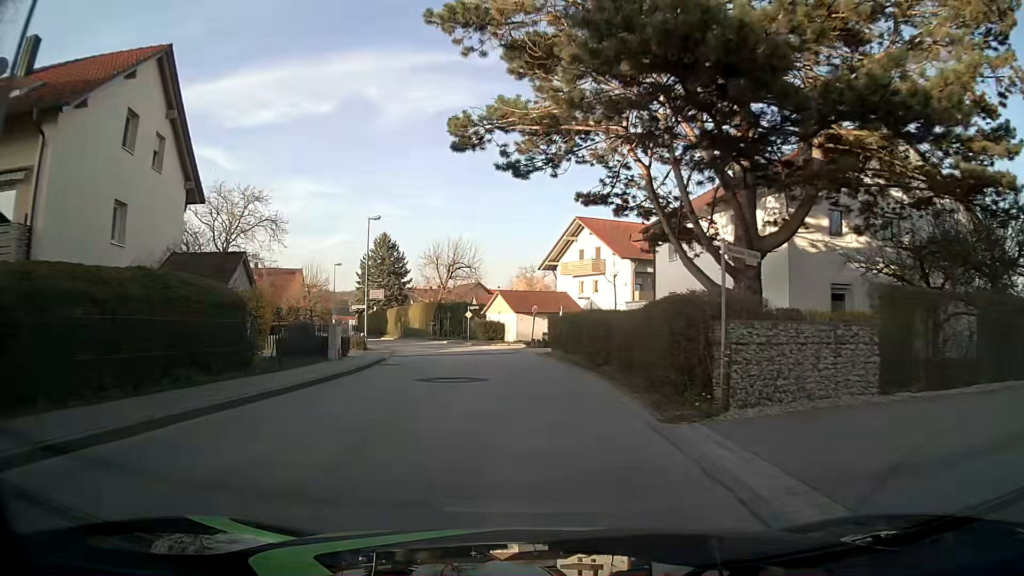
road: unclassified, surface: asphalt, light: Day
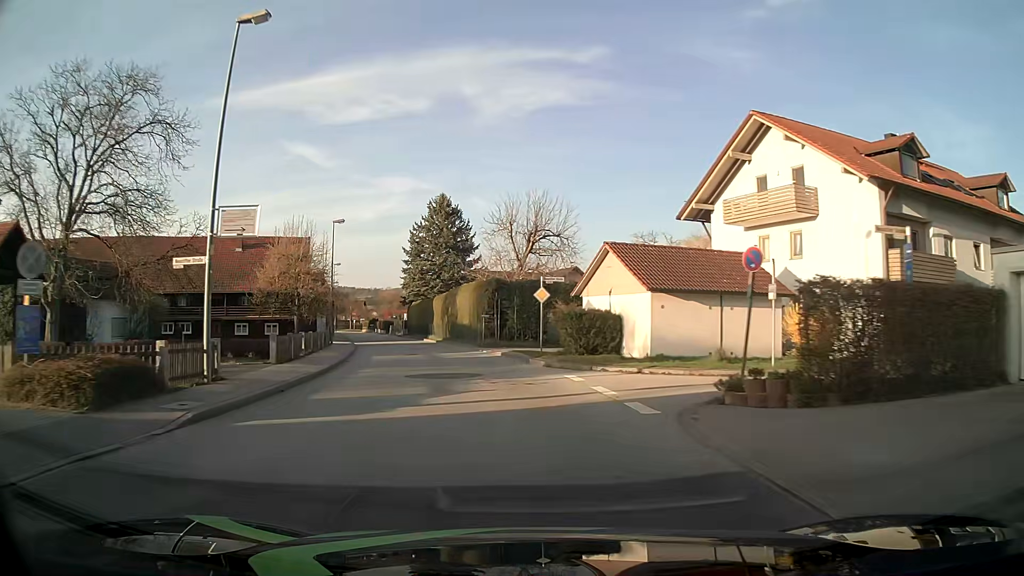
(-1.6, +29.2) m; -8°
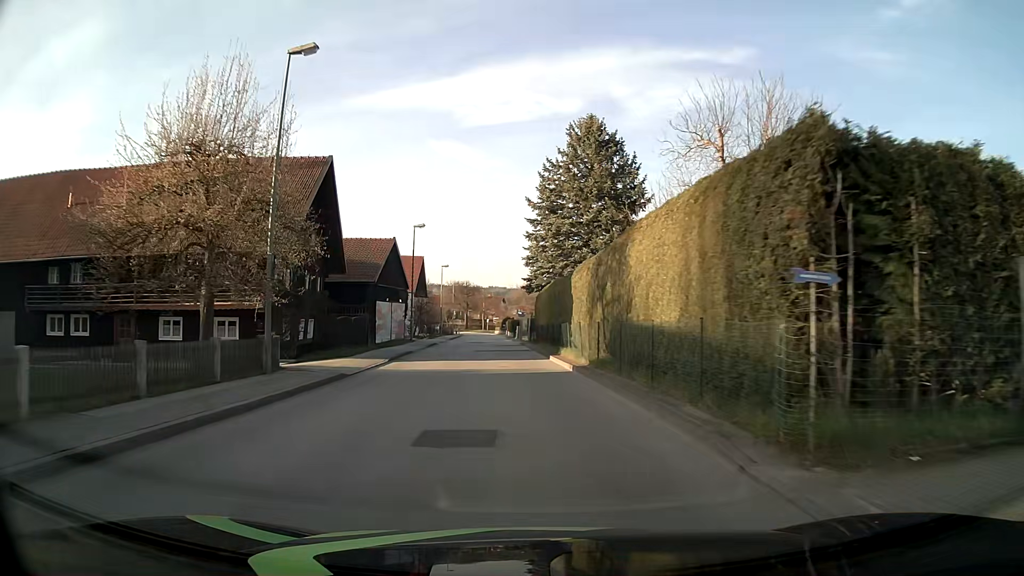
(-3.6, +29.7) m; -13°
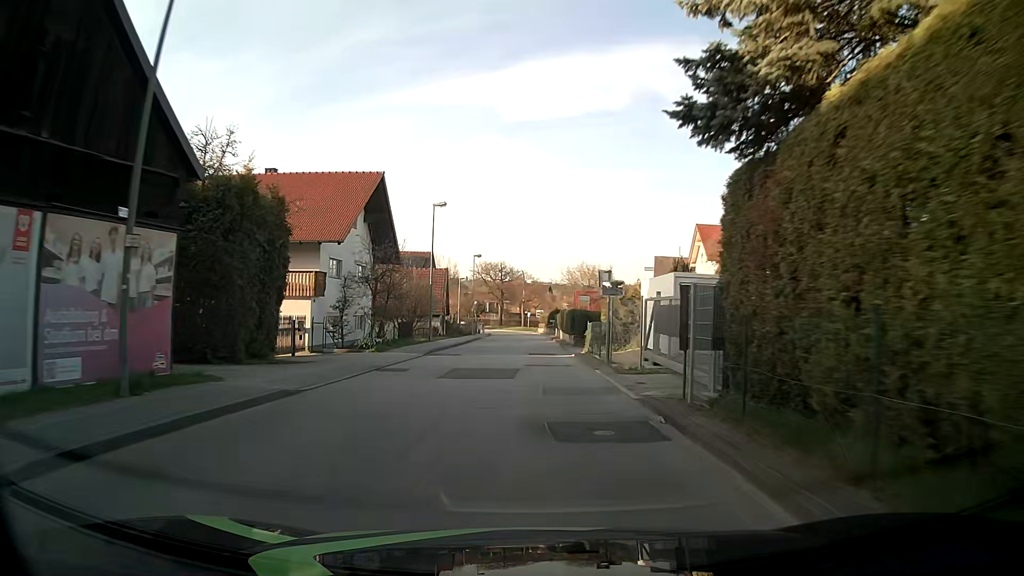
(-1.9, +38.0) m; -4°
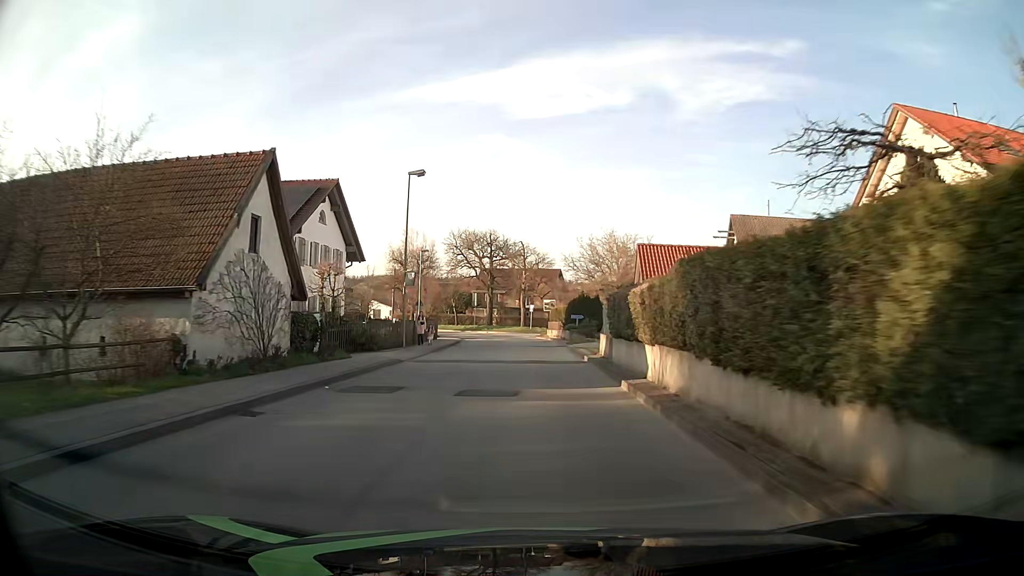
(+0.1, +38.3) m; 0°
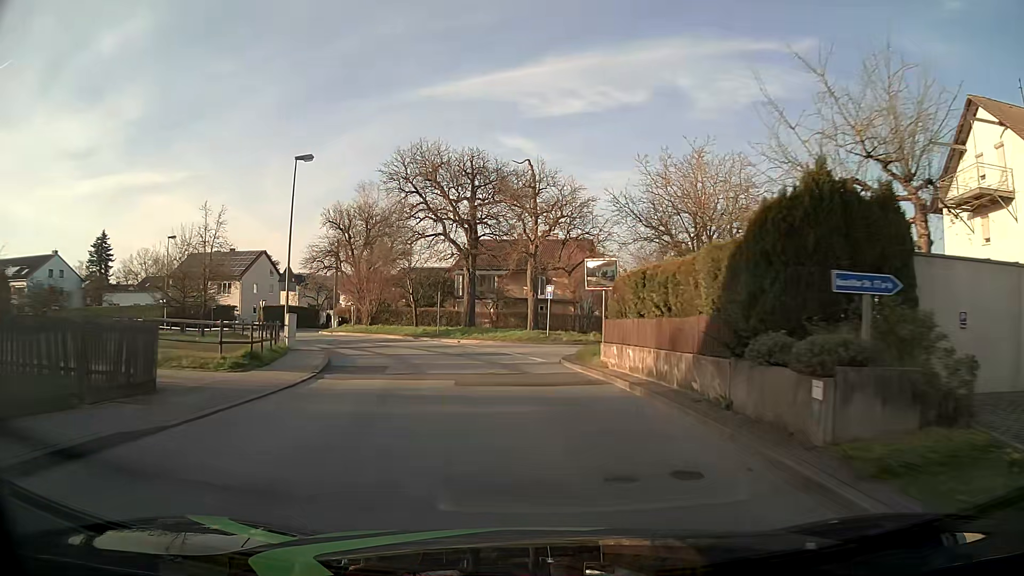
(-0.3, +37.3) m; -1°
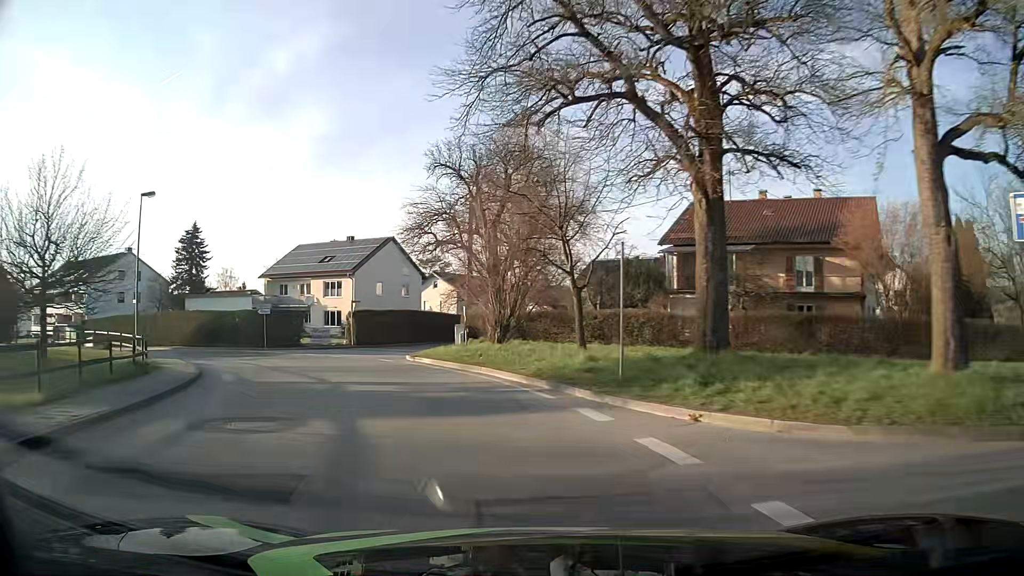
(-2.8, +26.8) m; -17°
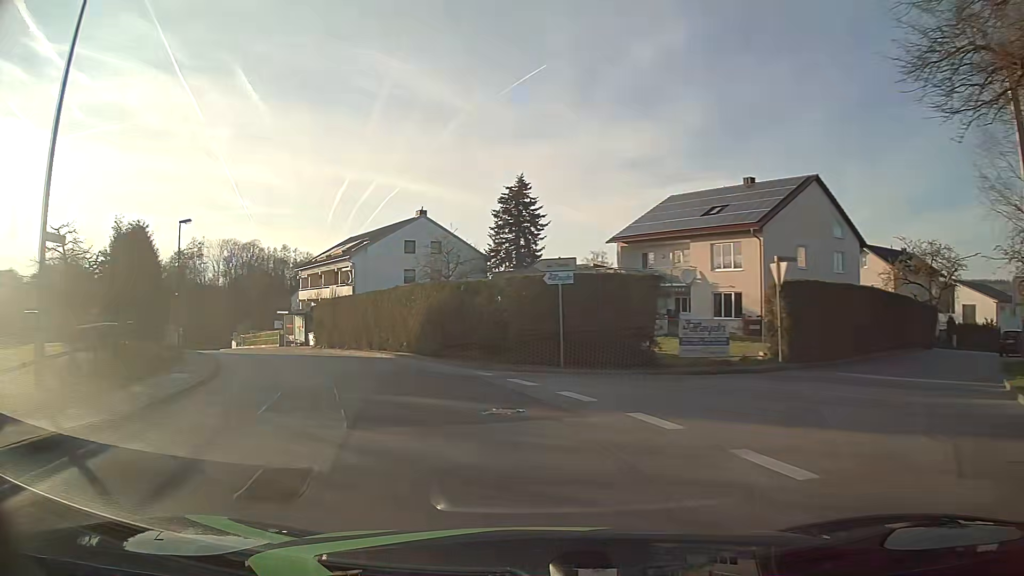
(-7.0, +24.8) m; -33°
(-1, +10) (-4, +19) (-9, +28) (-14, +37) (-20, +45) (-26, +53) (-31, +61) (-37, +70) (-41, +79) (-44, +88) m
